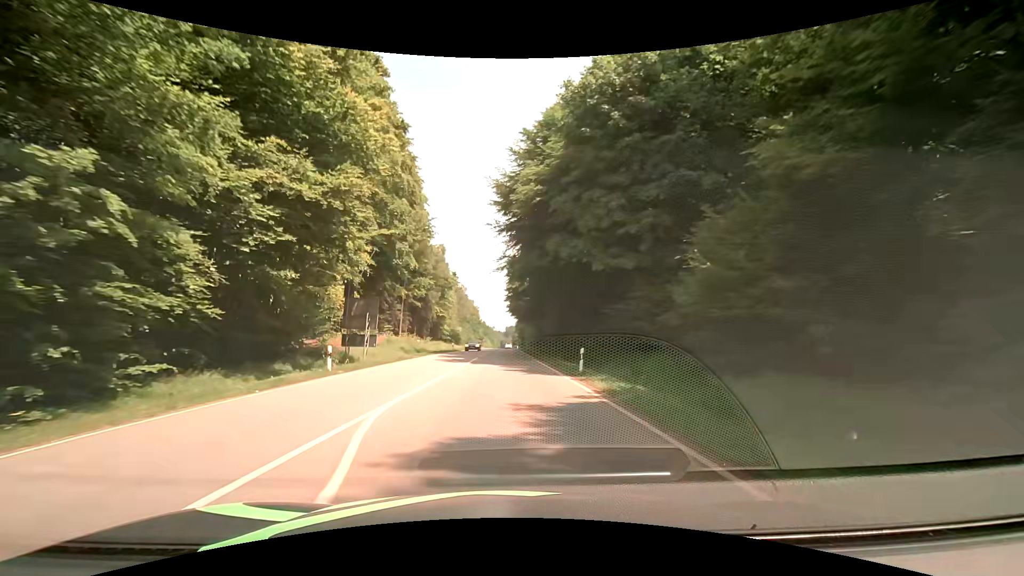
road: secondary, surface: asphalt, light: Day
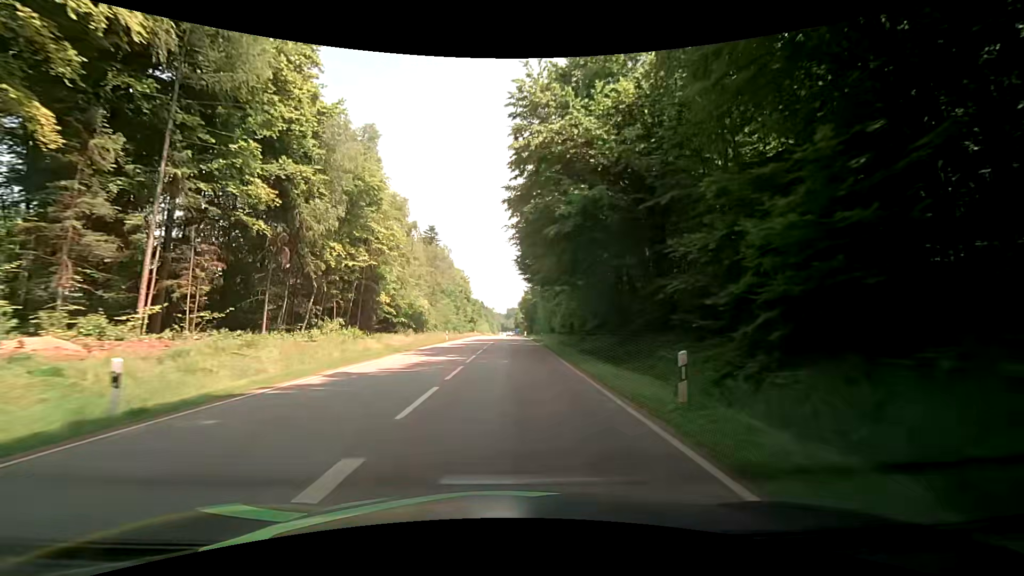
(-0.2, +54.3) m; 0°
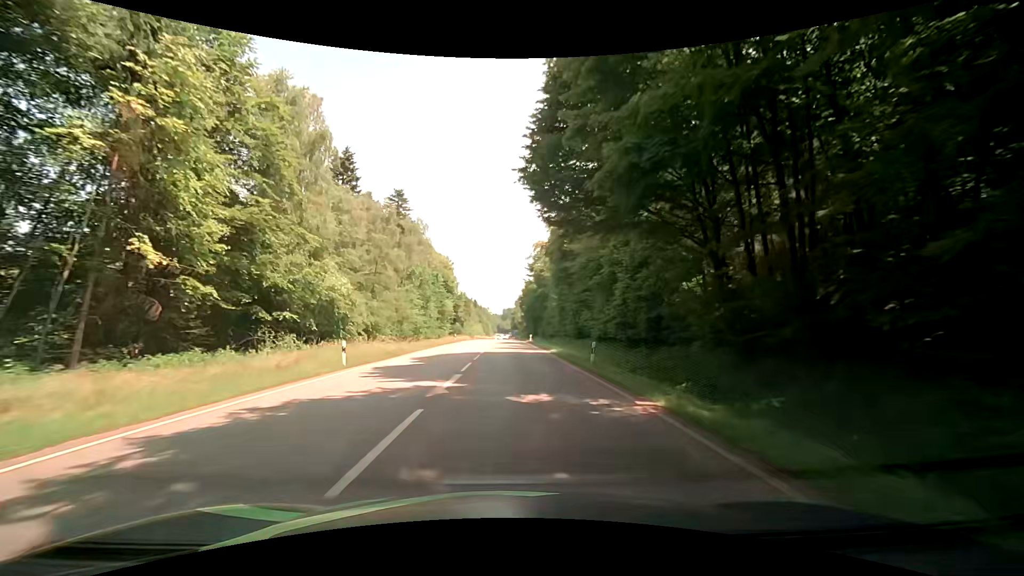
(-0.2, +32.7) m; 0°
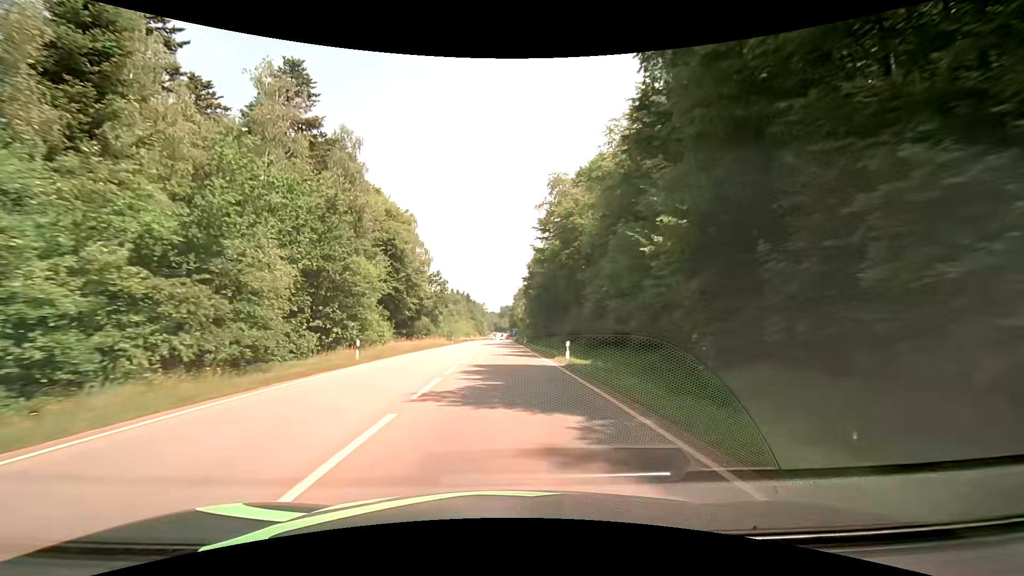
(+0.1, +42.7) m; 0°
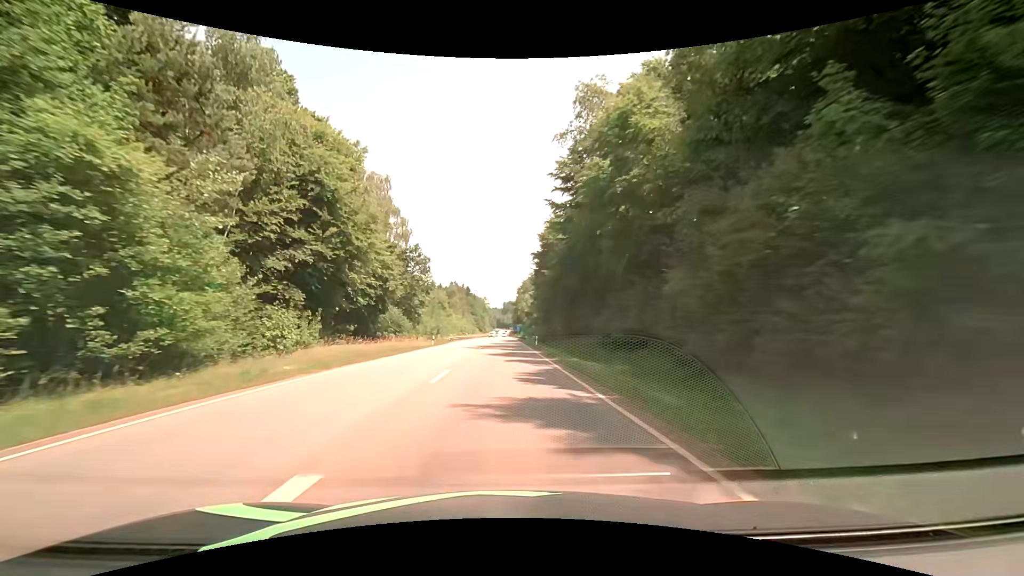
(-0.1, +21.4) m; 0°
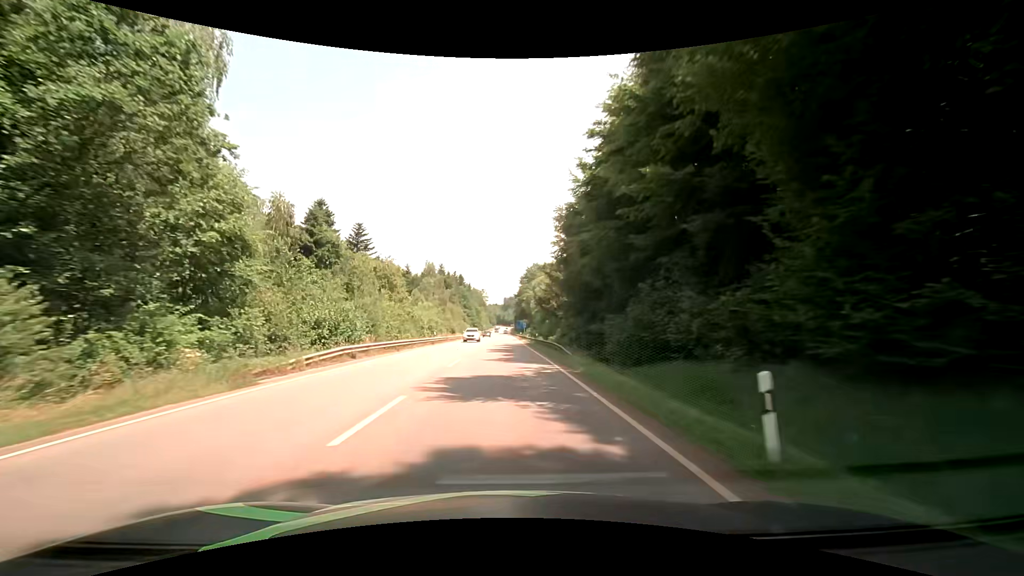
(+0.1, +43.1) m; 0°
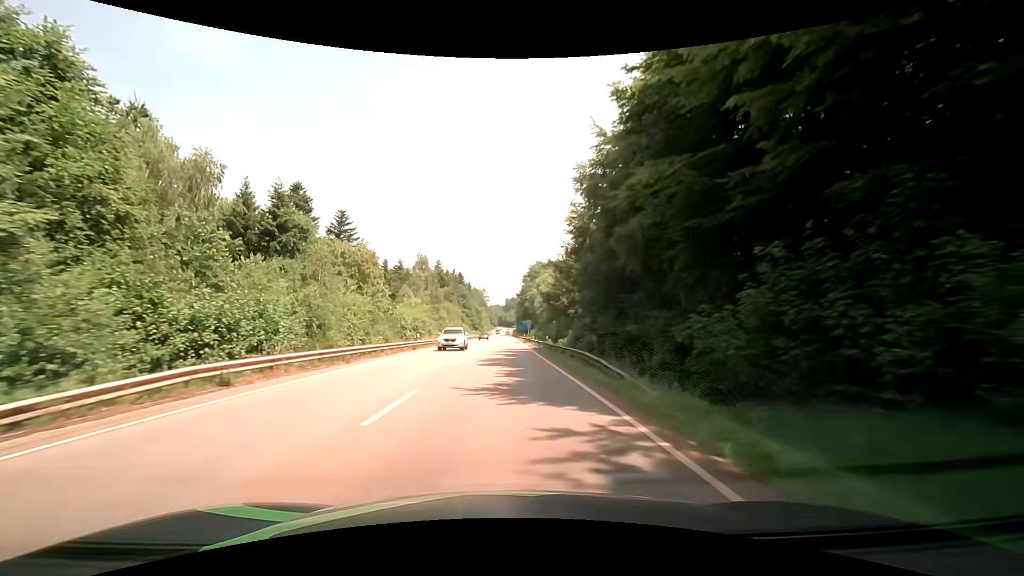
(0.0, +10.8) m; 0°
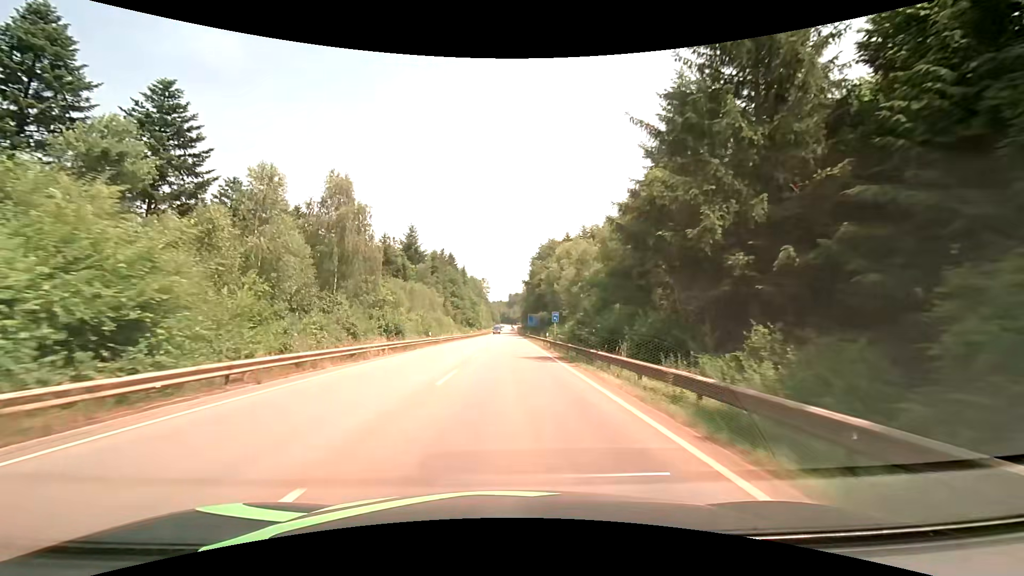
(0.0, +43.3) m; 0°
(0, +10) (0, +20) (0, +30) (0, +40) (0, +50) (+1, +60) (+1, +70) (+1, +80) (+1, +90) (+1, +100) m
